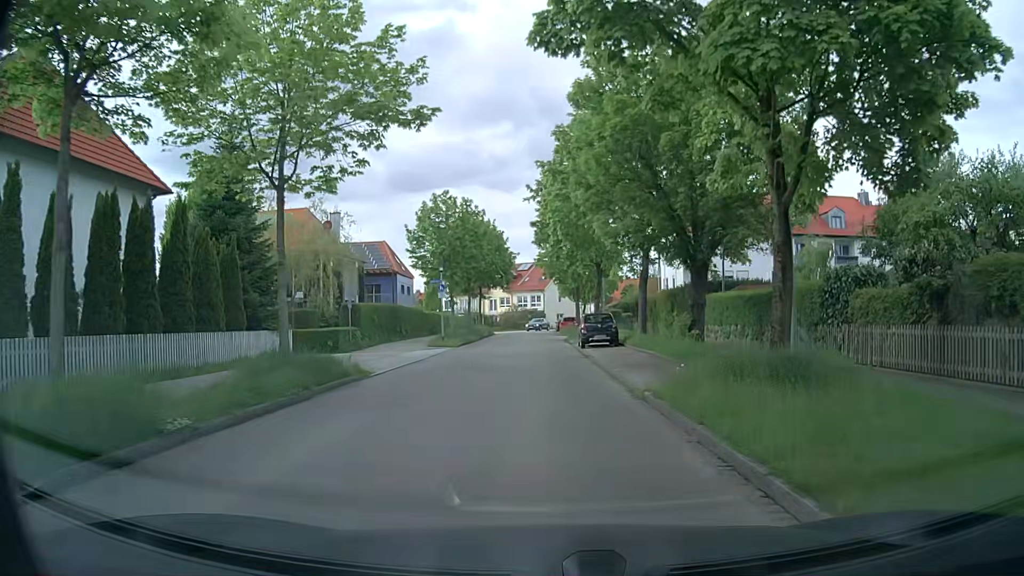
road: residential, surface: asphalt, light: Day
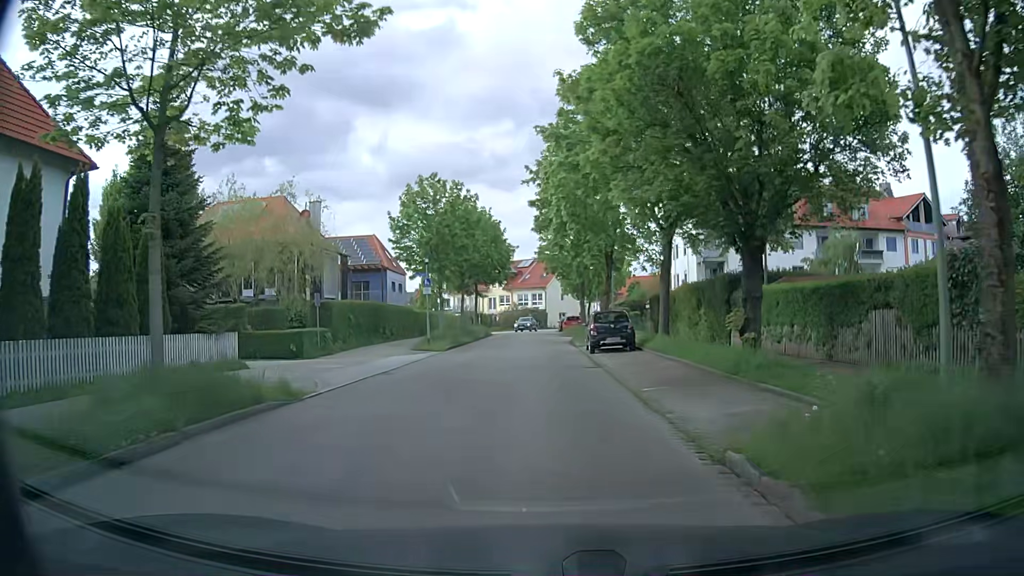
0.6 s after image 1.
(0.0, +5.1) m; 0°
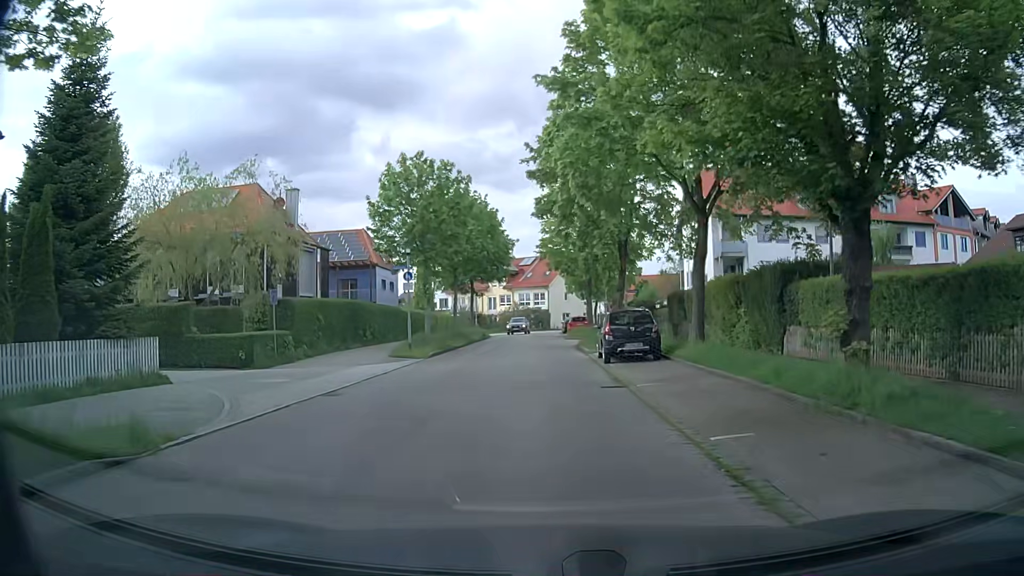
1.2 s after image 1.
(0.0, +5.1) m; -1°
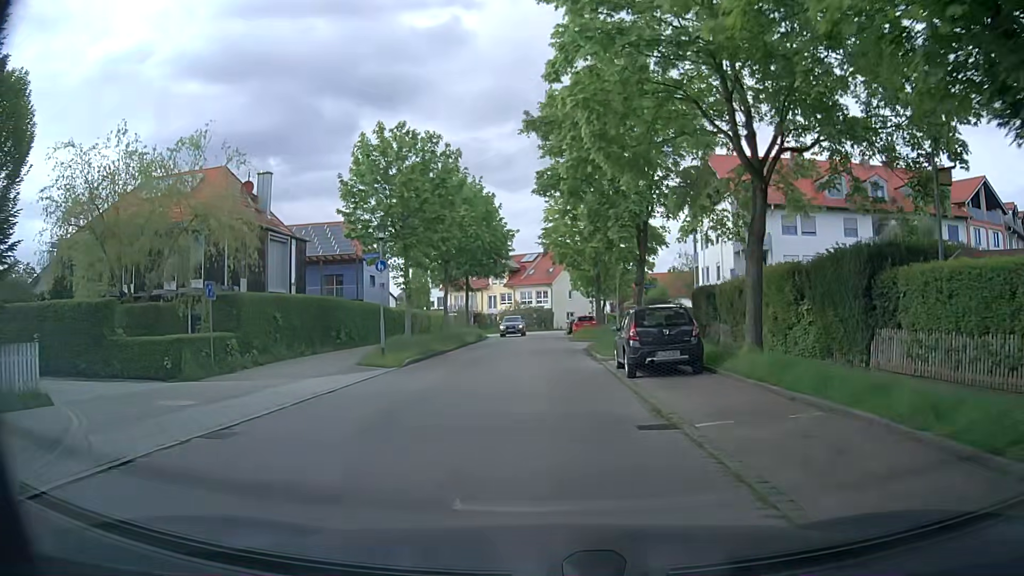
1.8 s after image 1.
(0.0, +5.1) m; 0°
(0, +10) (0, +20) (0, +30) (0, +40) (0, +50) (0, +60) (+2, +70) (+7, +78) (+14, +85) (+22, +91) m
